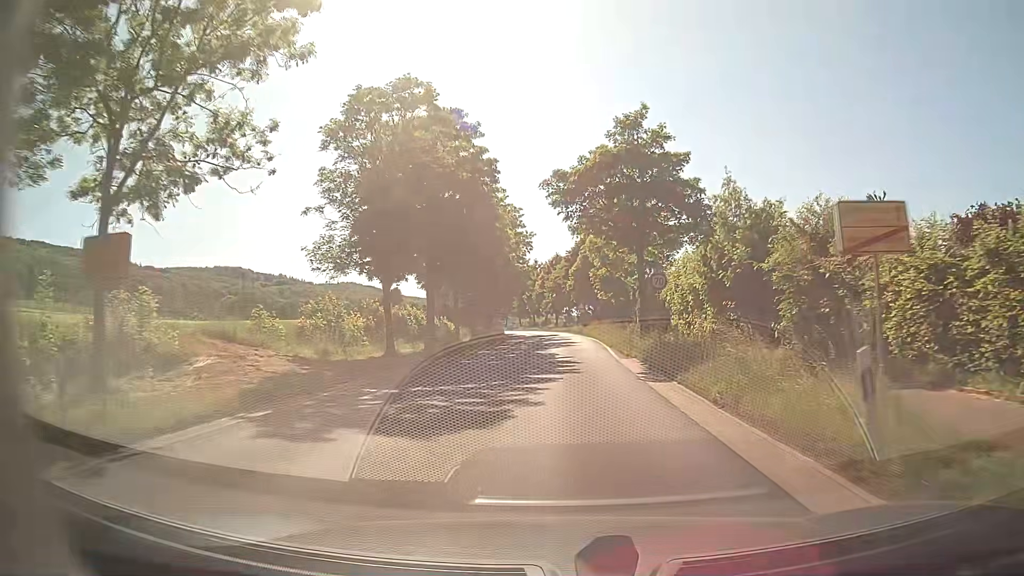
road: secondary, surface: asphalt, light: Day
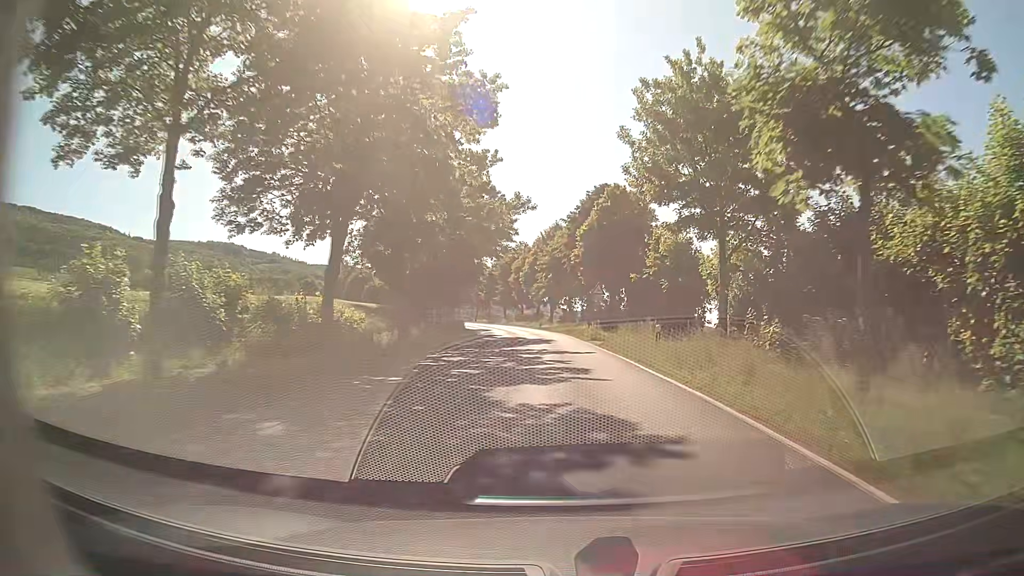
(+0.1, +33.9) m; 0°
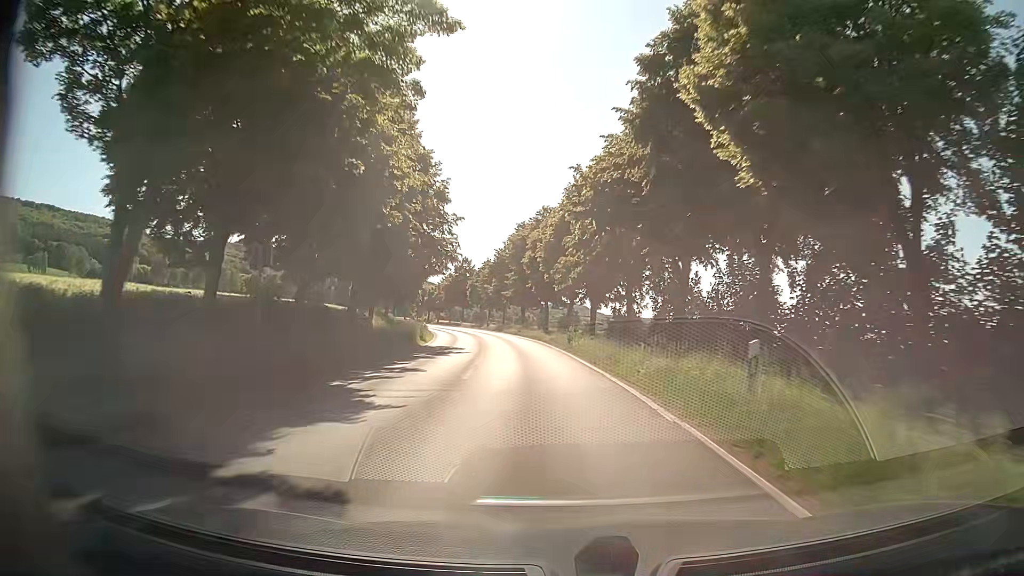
(-0.4, +38.7) m; -3°
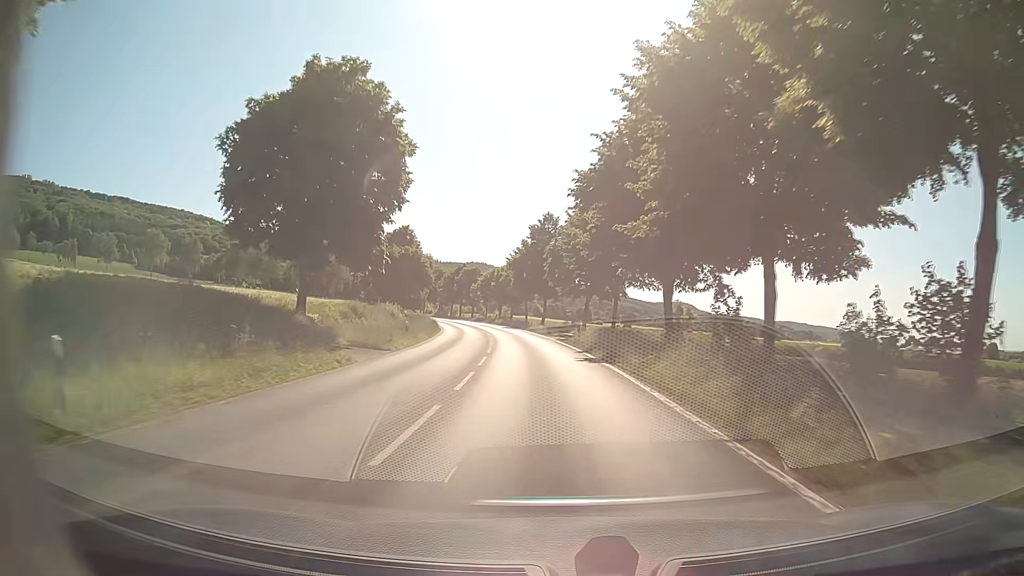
(-4.3, +51.3) m; -9°
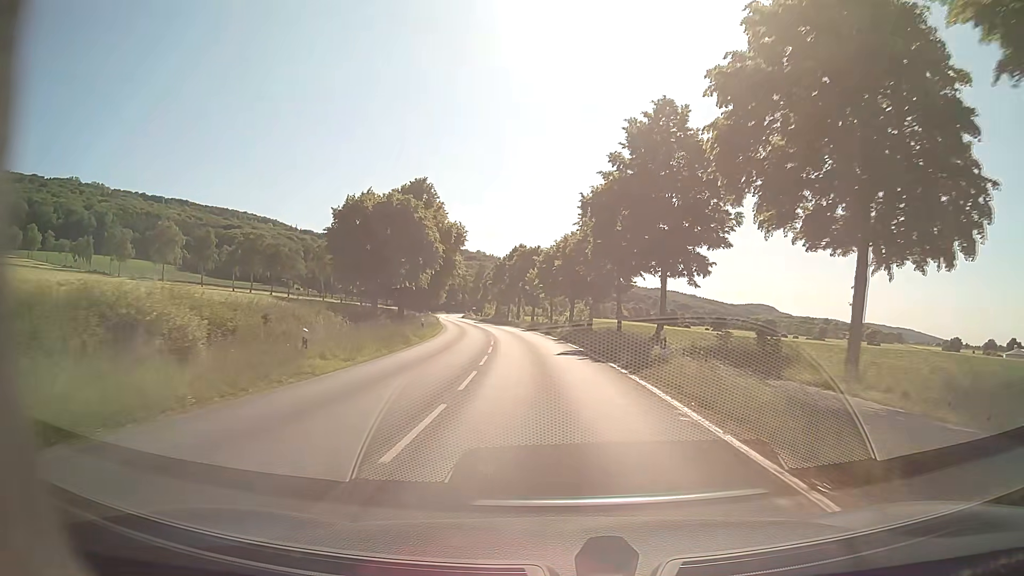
(-2.8, +42.2) m; -8°
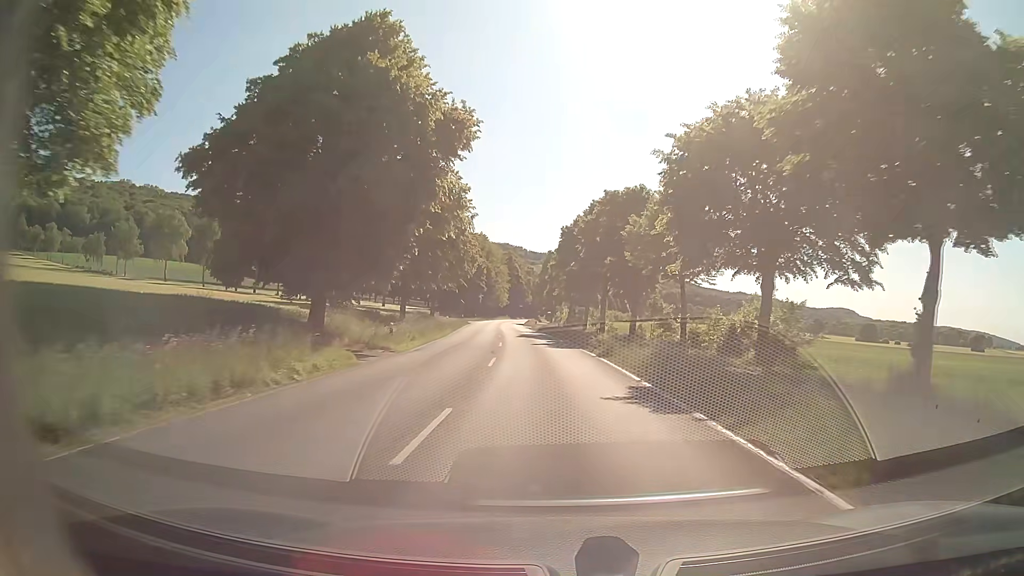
(-2.3, +42.6) m; -6°
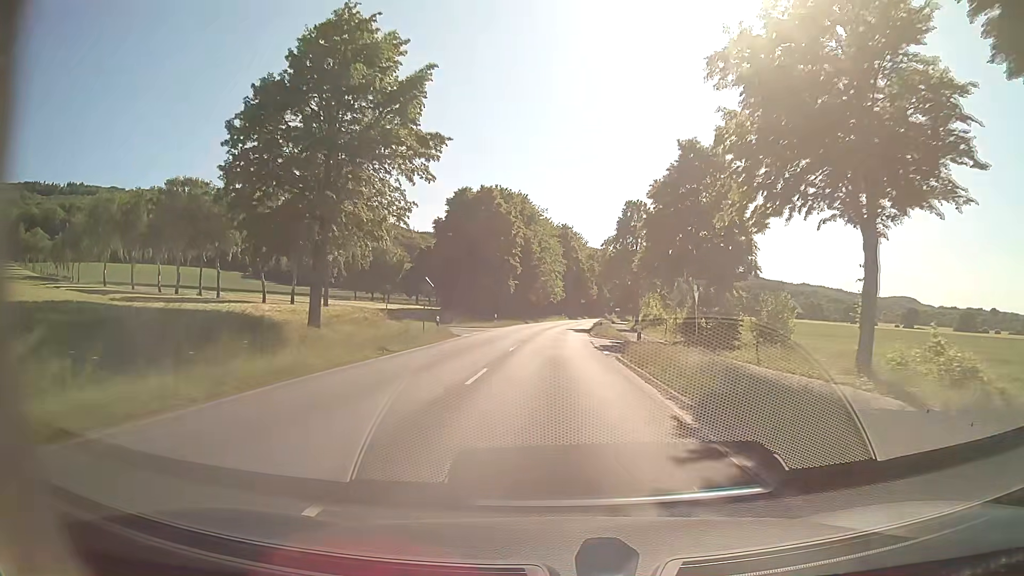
(-2.7, +53.6) m; -5°
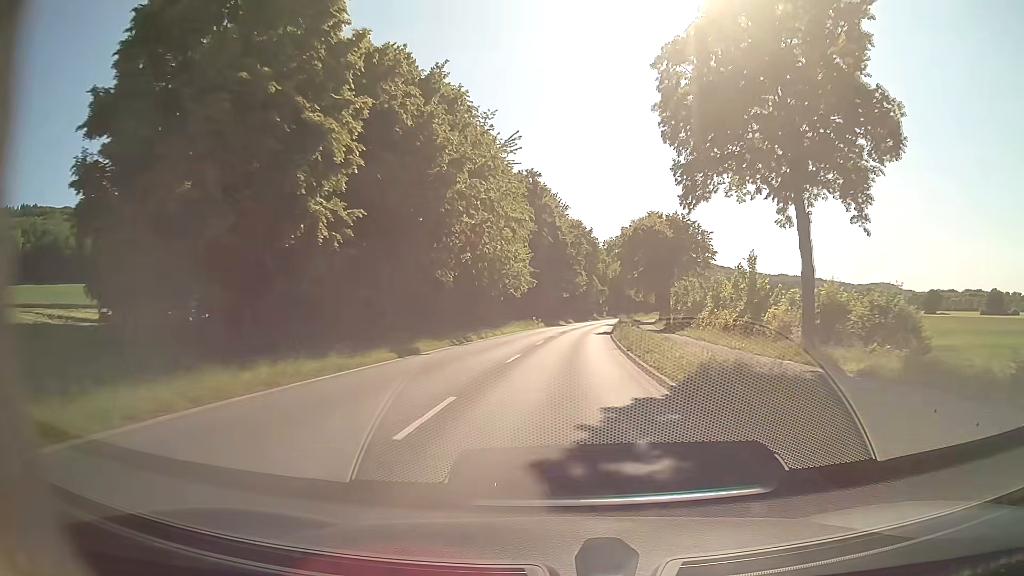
(+0.8, +53.8) m; +2°
(0, +10) (0, +20) (+1, +30) (+1, +40) (+2, +50) (+3, +60) (+4, +70) (+5, +80) (+6, +90) (+8, +100) m
